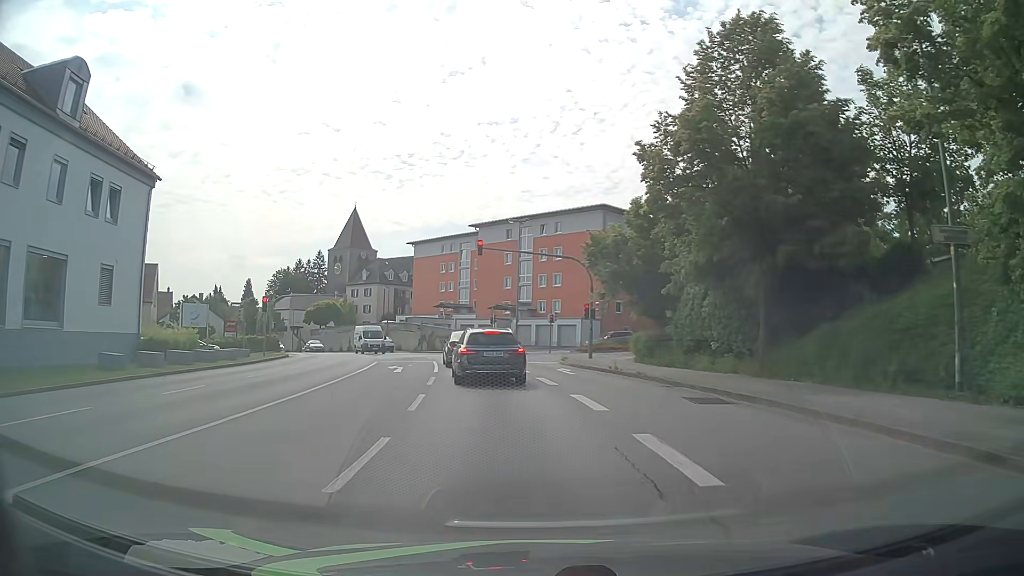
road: tertiary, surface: asphalt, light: Day
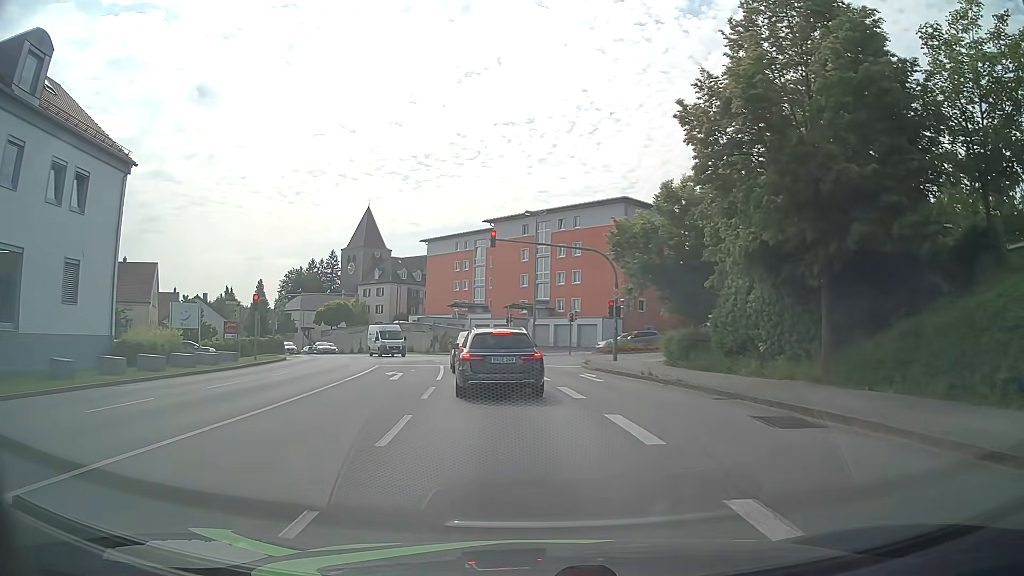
(0.0, +3.5) m; -1°
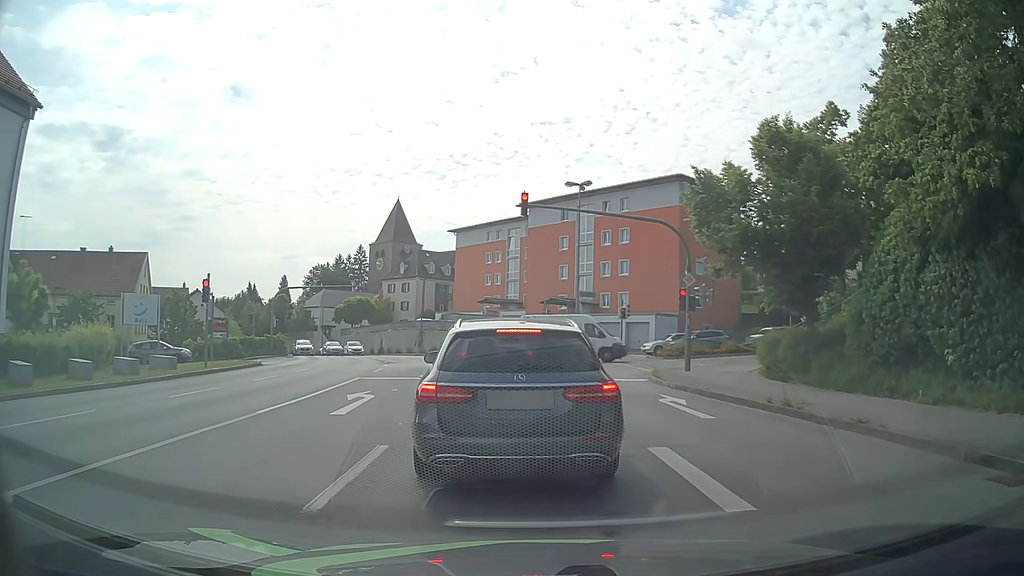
(-0.2, +8.5) m; -4°
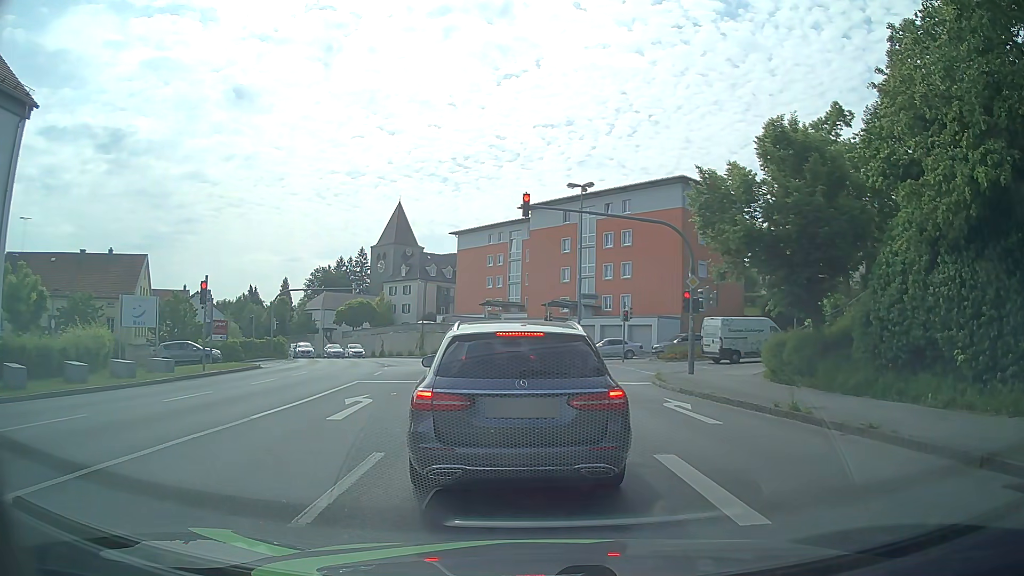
(0.0, +0.4) m; 0°
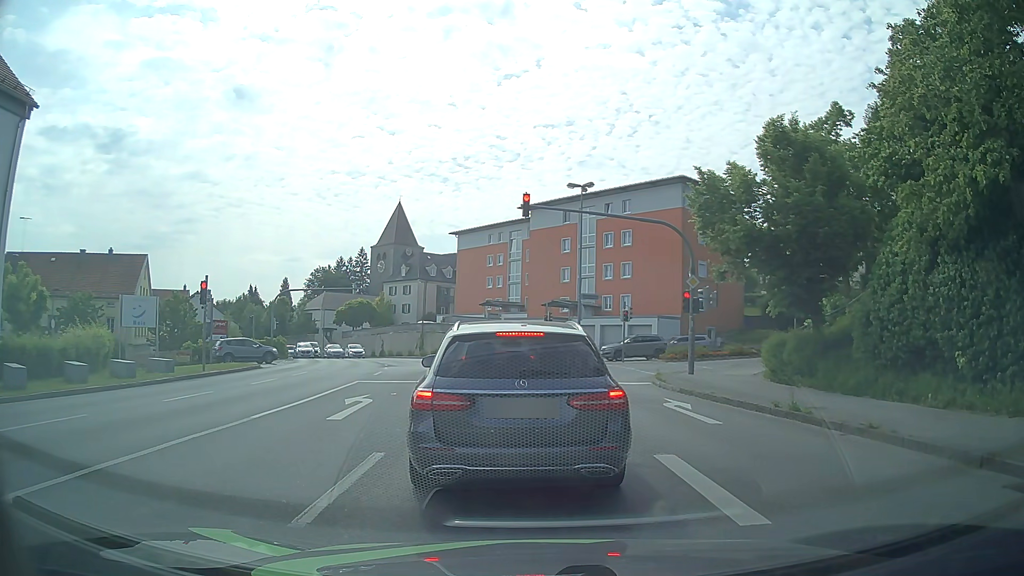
(0.0, 0.0) m; 0°
